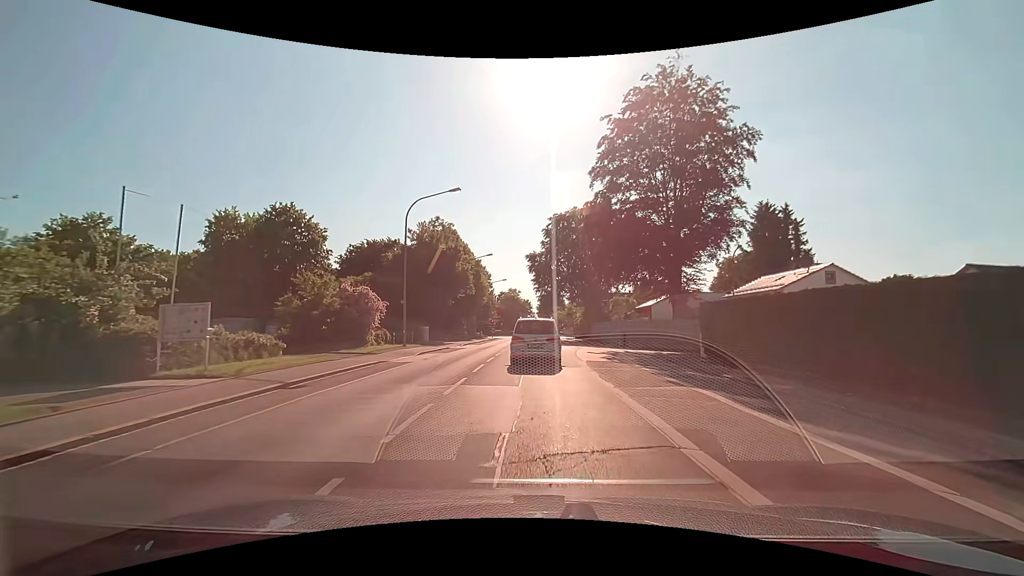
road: tertiary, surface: asphalt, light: Day
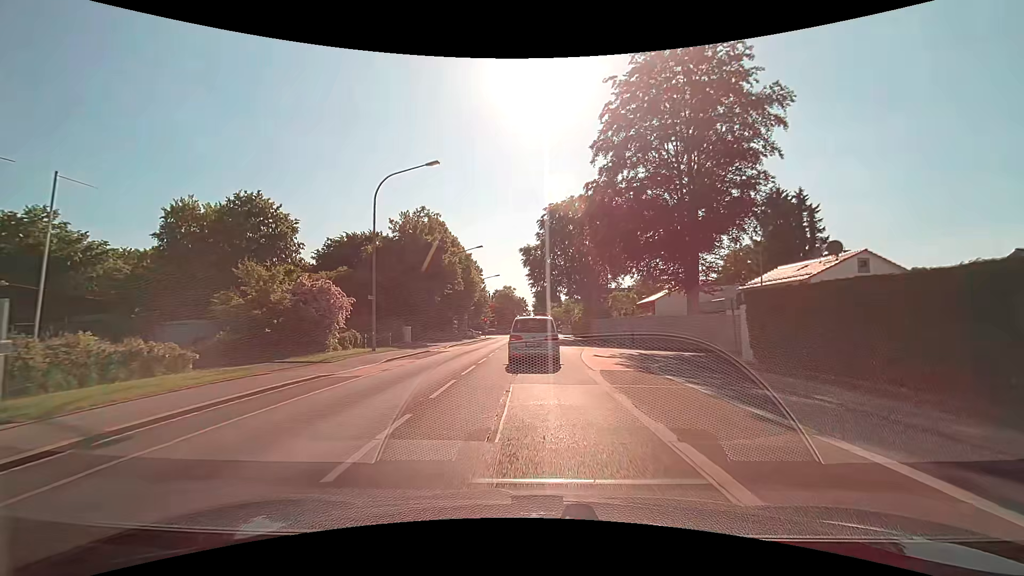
(0.0, +5.4) m; +1°
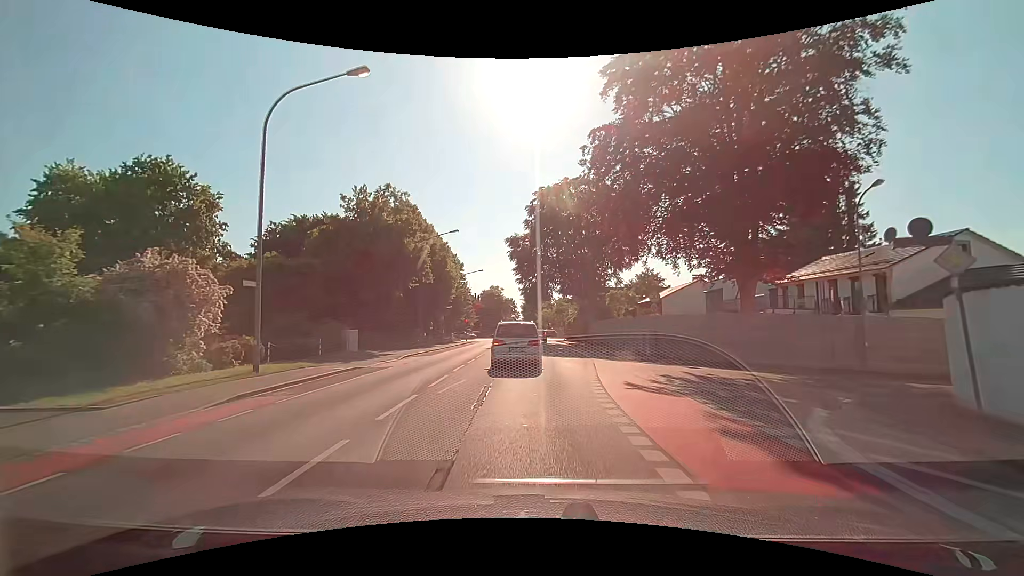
(0.0, +10.7) m; +1°
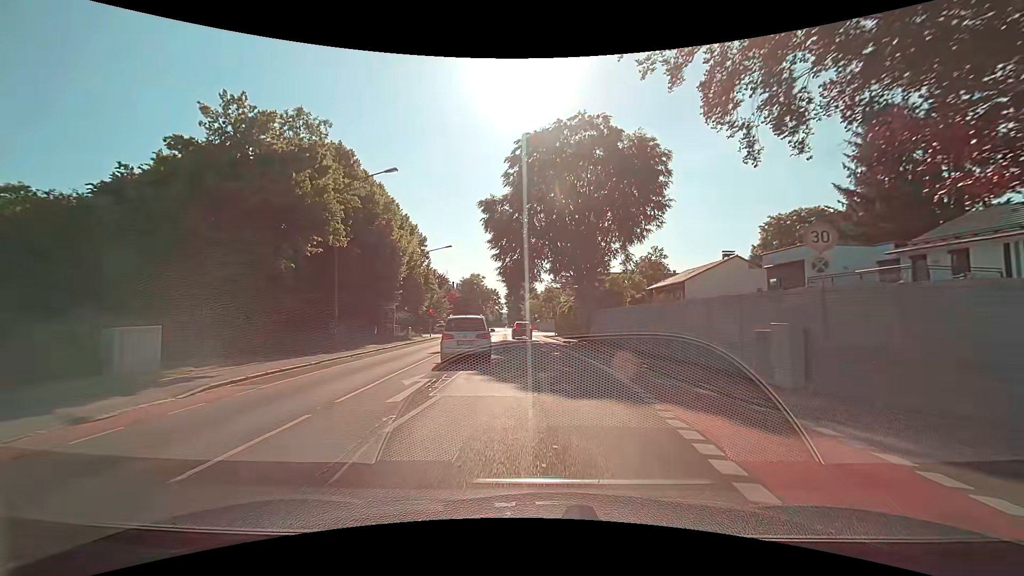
(+0.1, +16.6) m; +1°
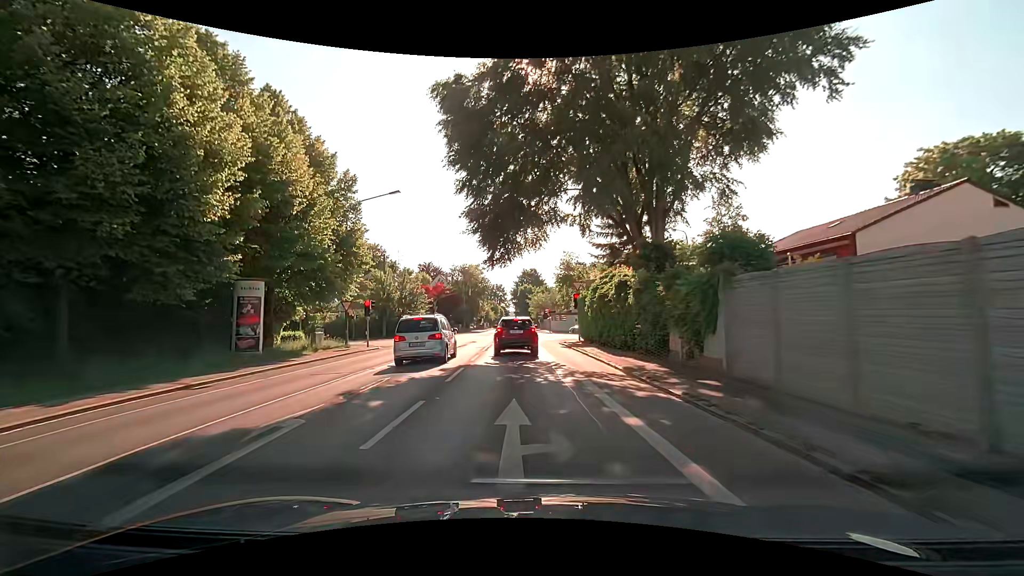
(0.0, +24.7) m; -1°
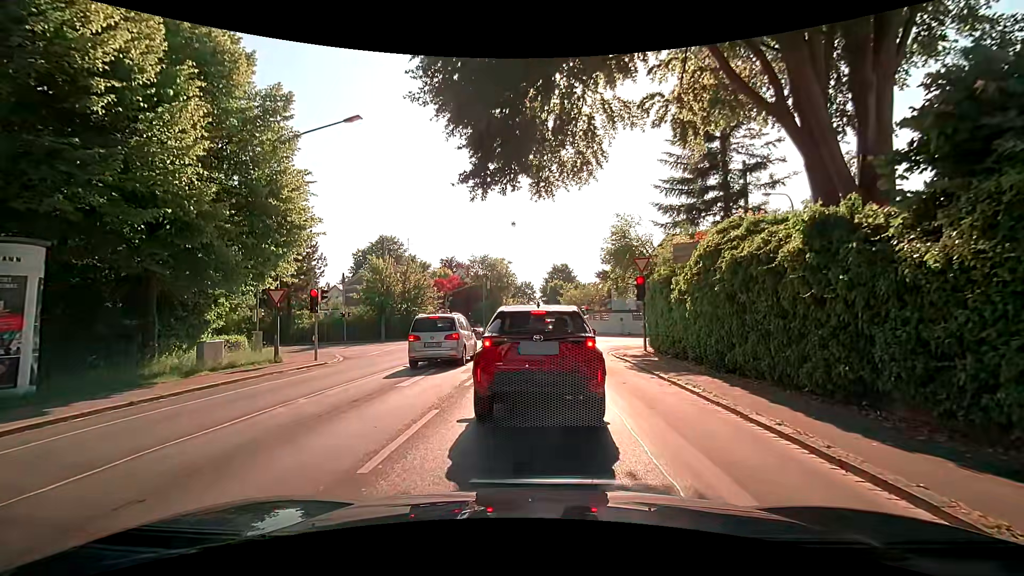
(-0.3, +12.4) m; -4°
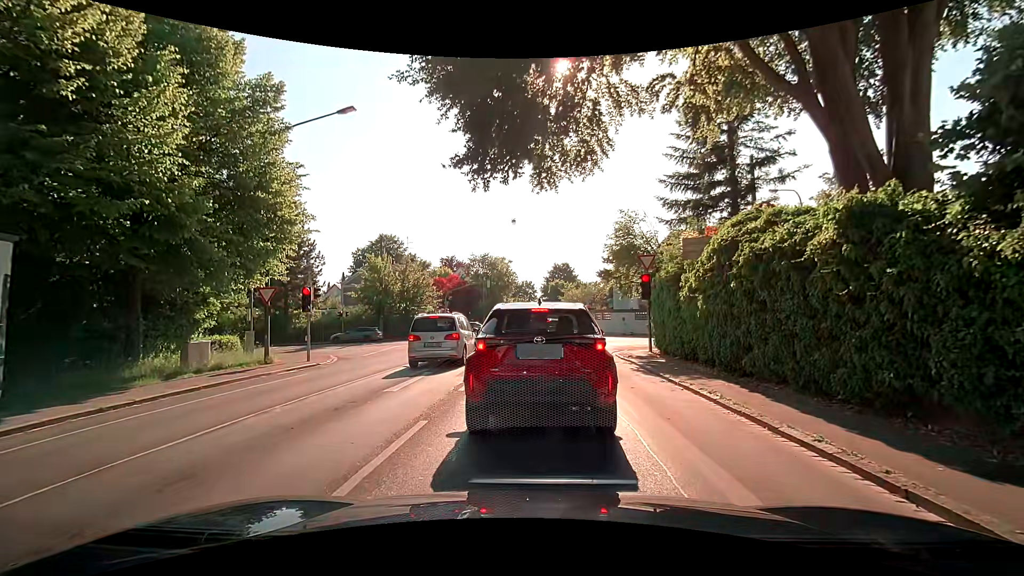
(0.0, +0.8) m; +1°
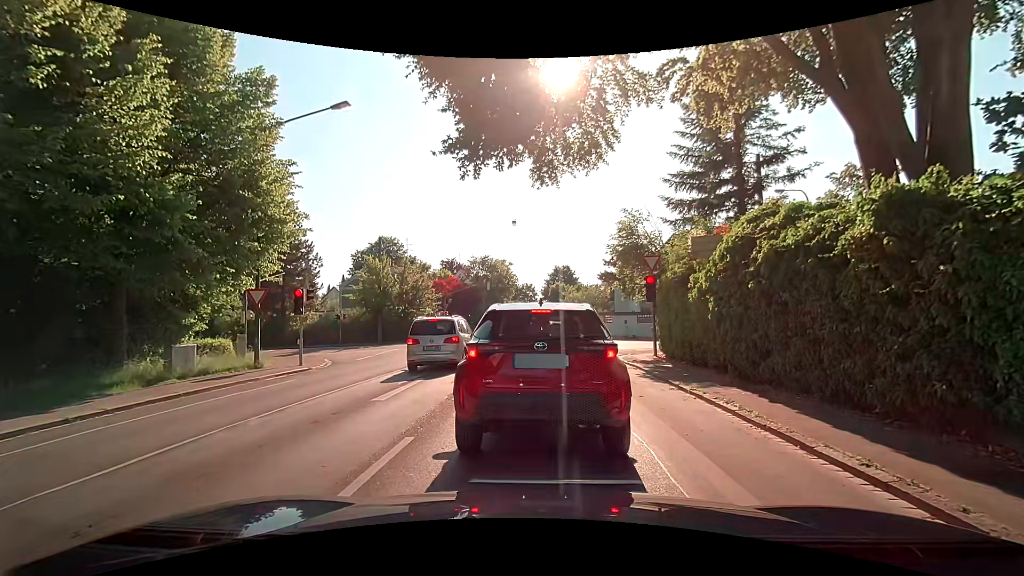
(0.0, +0.7) m; 0°
